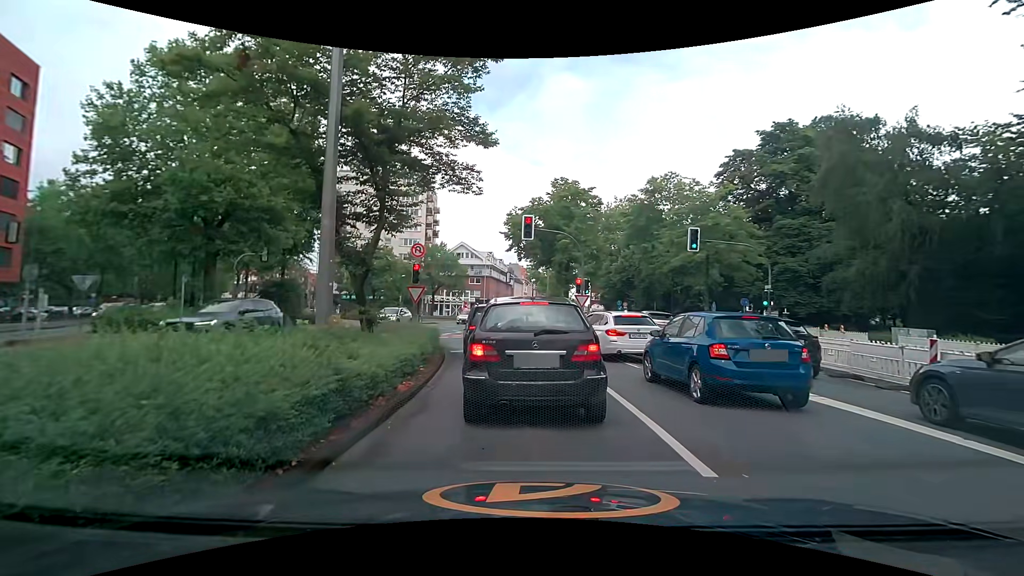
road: secondary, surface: asphalt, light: Day
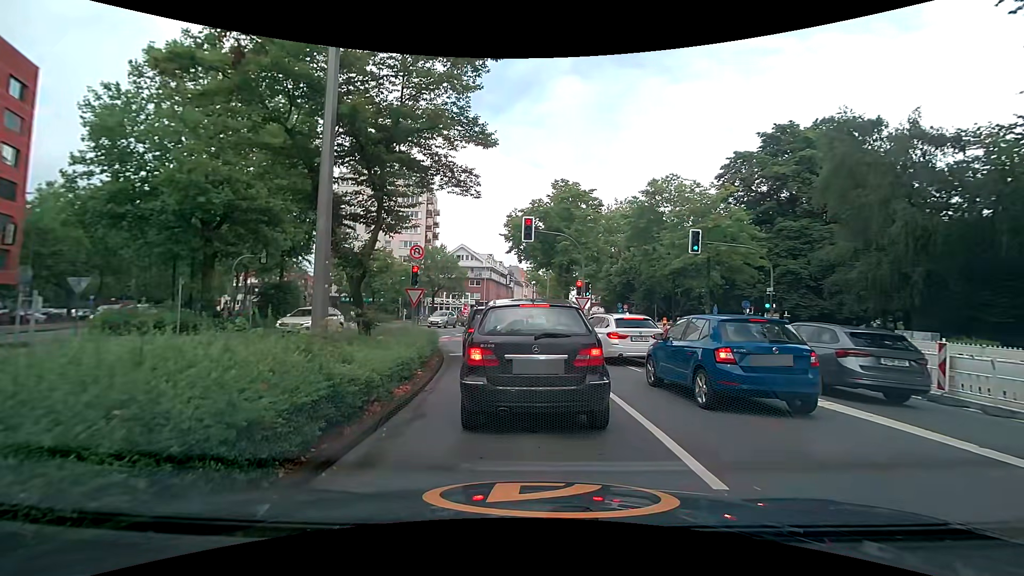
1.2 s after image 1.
(0.0, +0.3) m; 0°
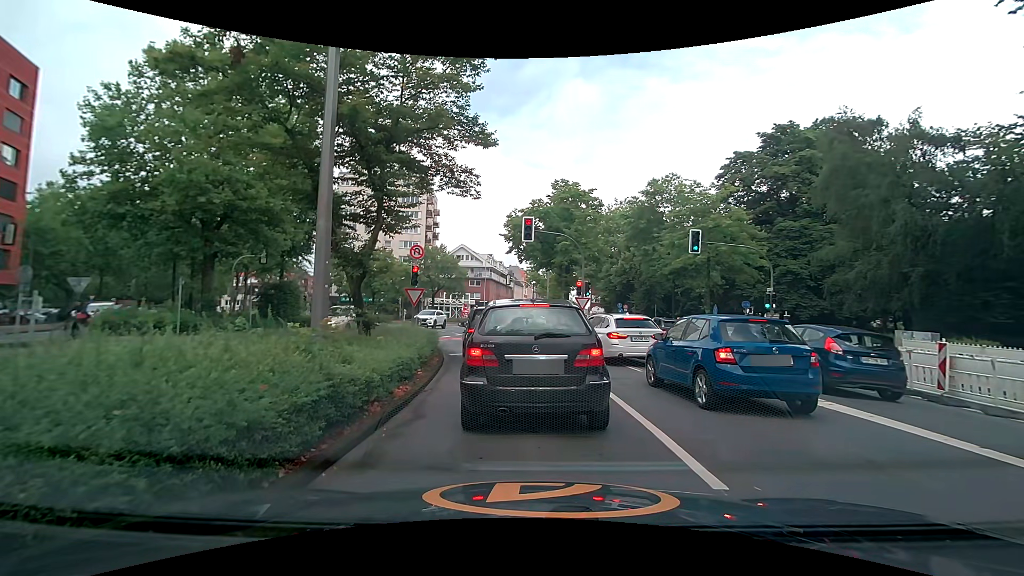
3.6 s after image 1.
(0.0, +0.1) m; 0°
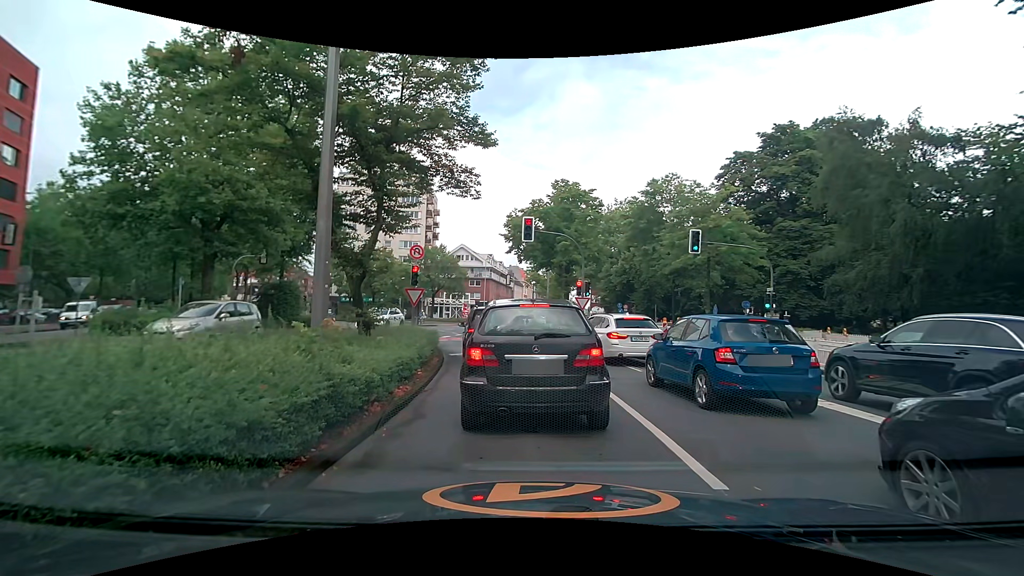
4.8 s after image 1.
(0.0, 0.0) m; 0°
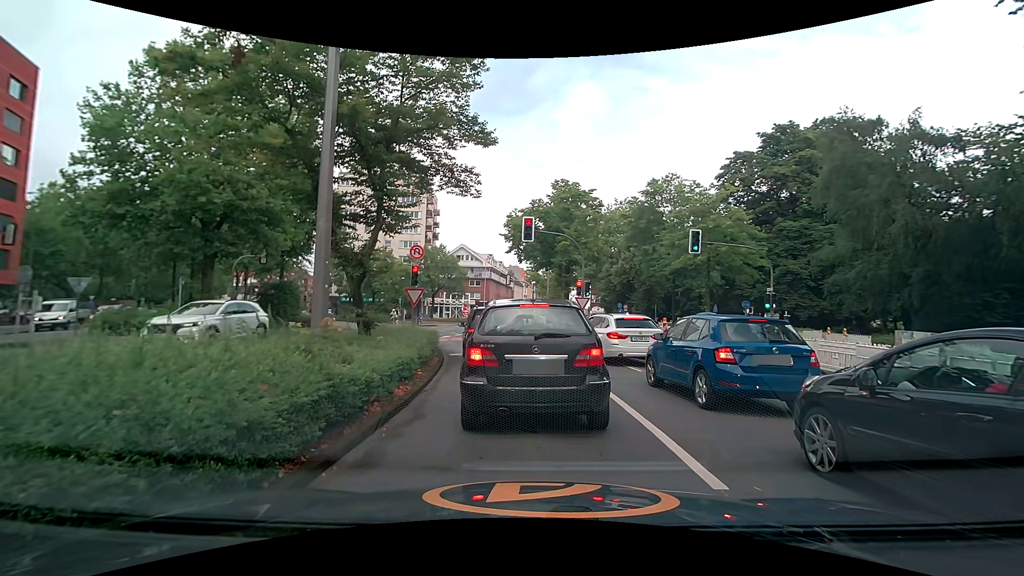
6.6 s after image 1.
(0.0, 0.0) m; 0°
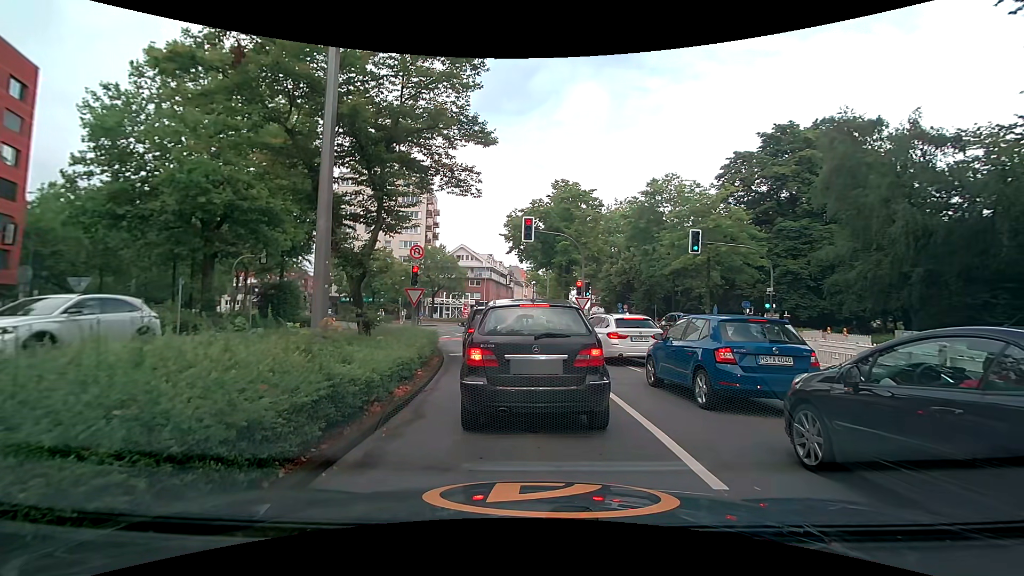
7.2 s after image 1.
(0.0, 0.0) m; 0°
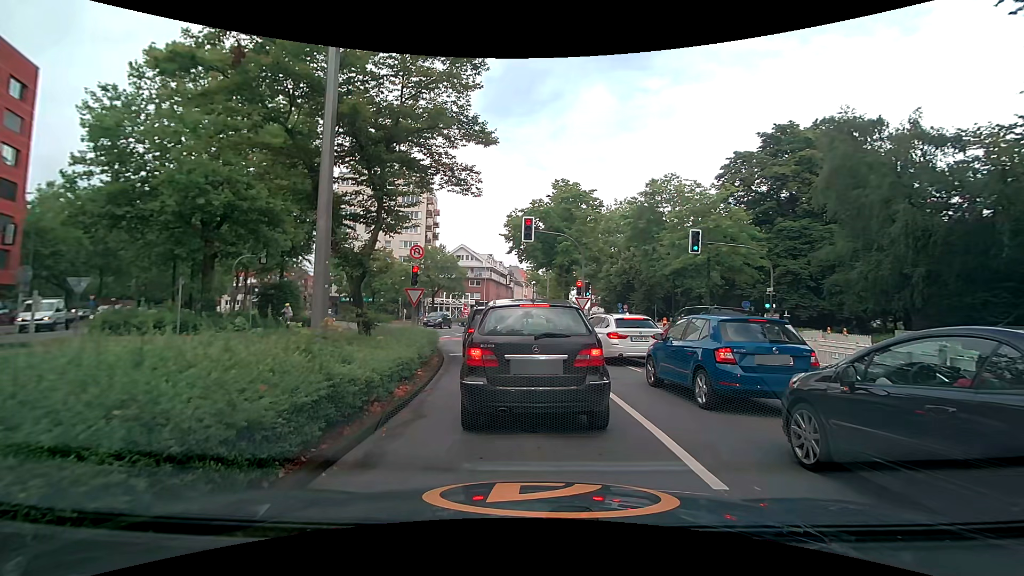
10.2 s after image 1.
(0.0, 0.0) m; 0°
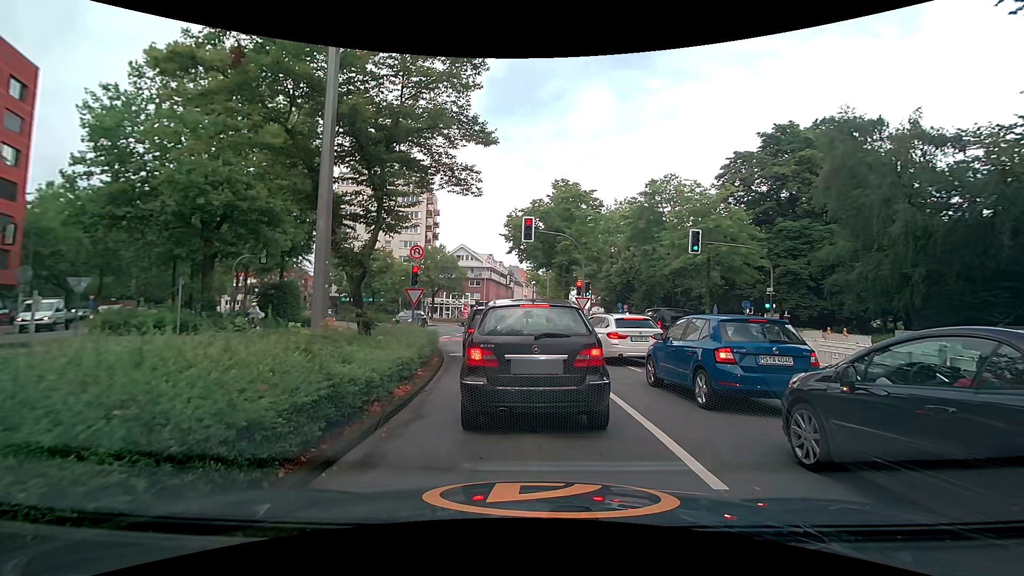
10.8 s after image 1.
(0.0, 0.0) m; 0°
(-1, +10) (-3, +20) (-6, +29) (-10, +38) (-16, +46) (-22, +54) (-29, +62) (-36, +69) (-42, +77) (-48, +85) m
